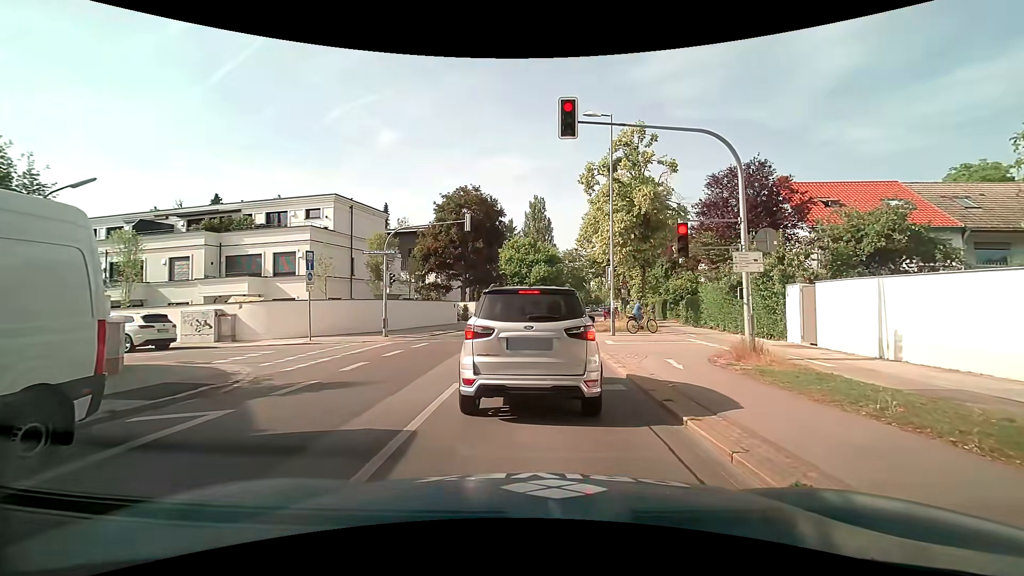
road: secondary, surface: asphalt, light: Day
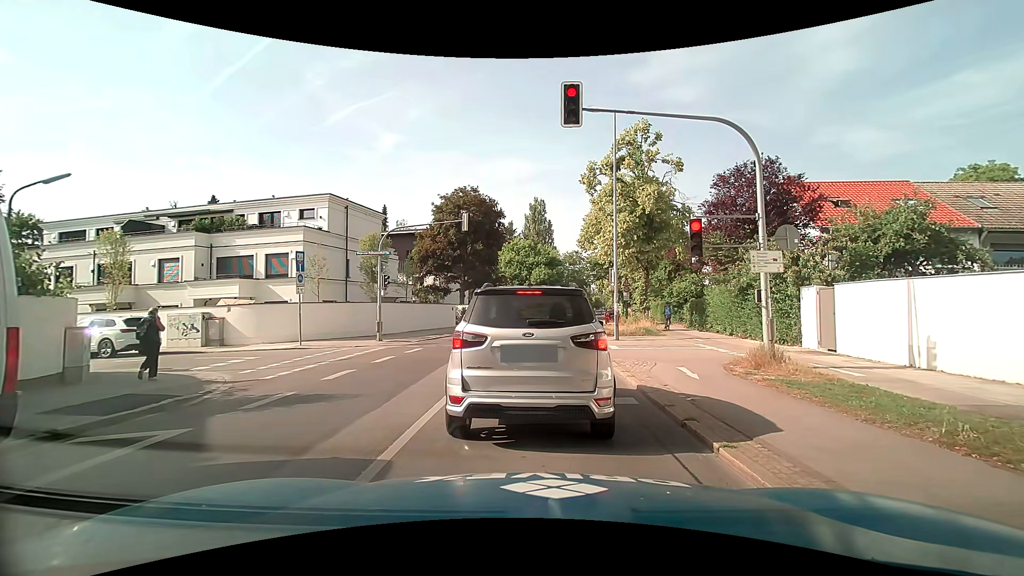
(0.0, +1.0) m; 0°
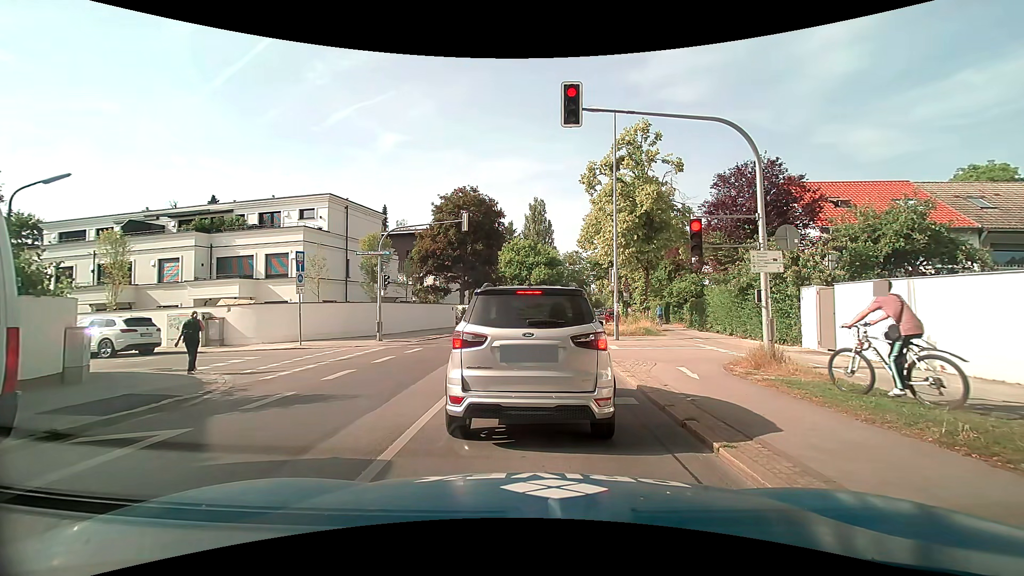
(0.0, 0.0) m; 0°
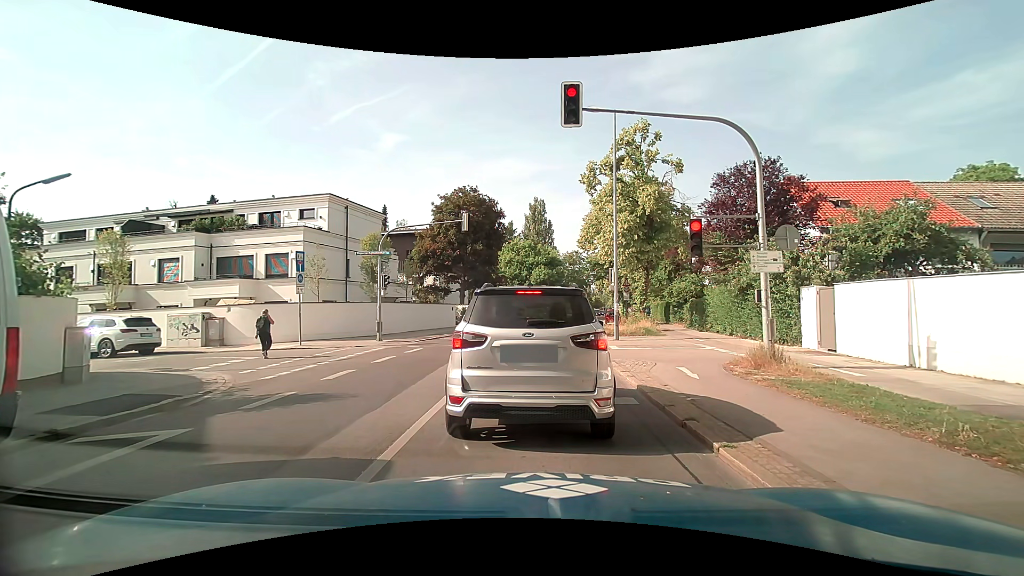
(0.0, 0.0) m; 0°
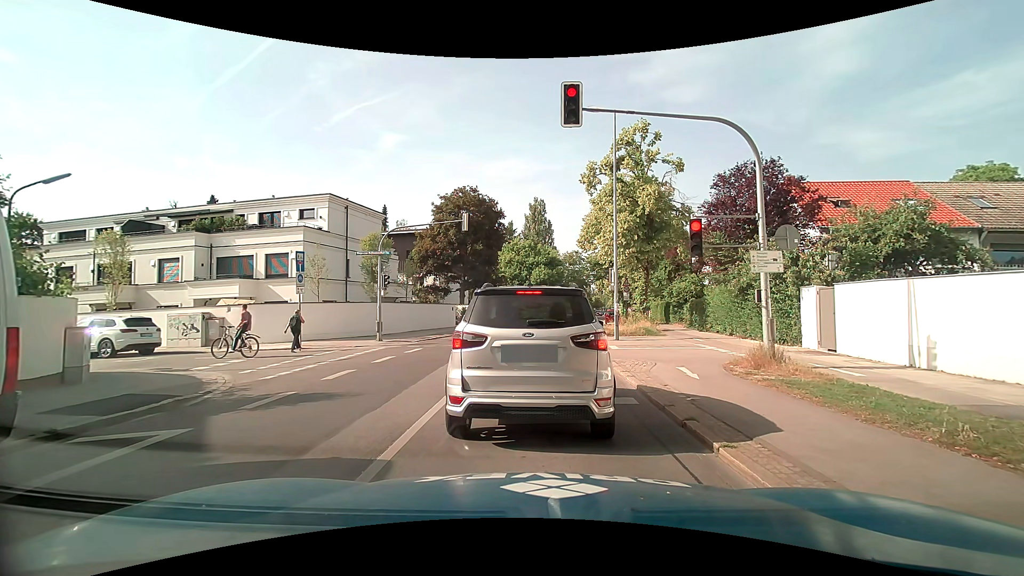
(0.0, 0.0) m; 0°
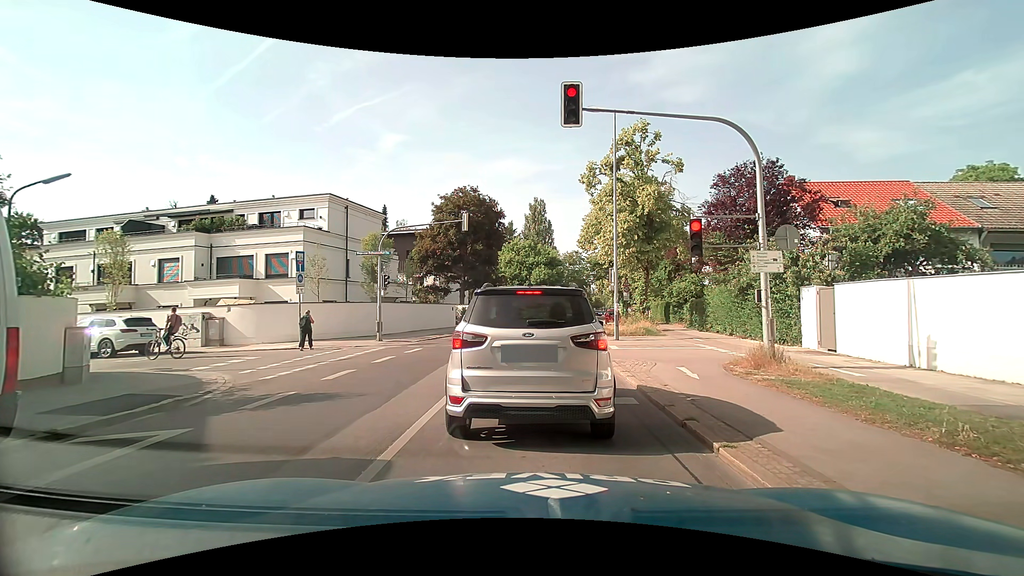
(0.0, 0.0) m; 0°
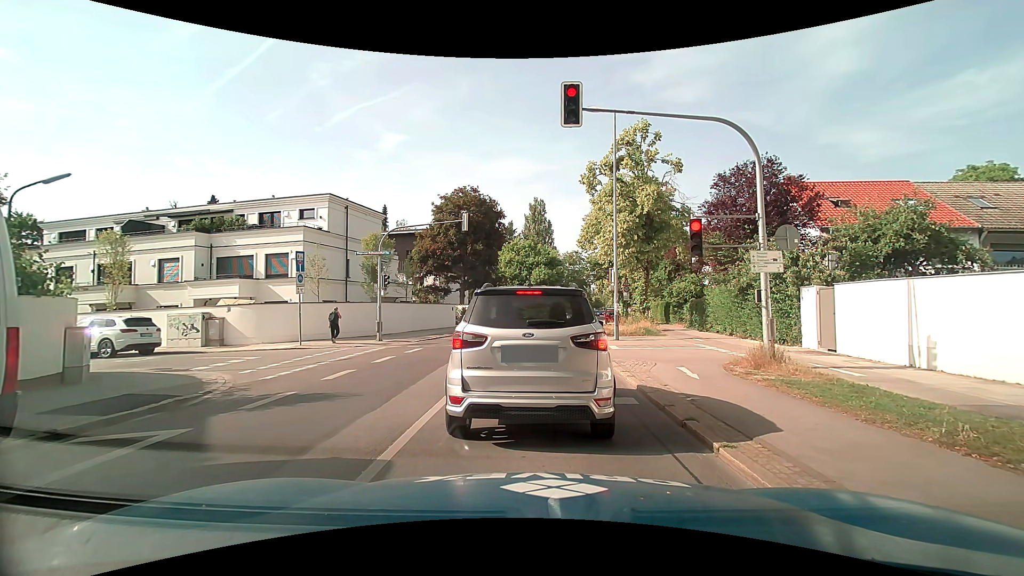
(0.0, 0.0) m; 0°
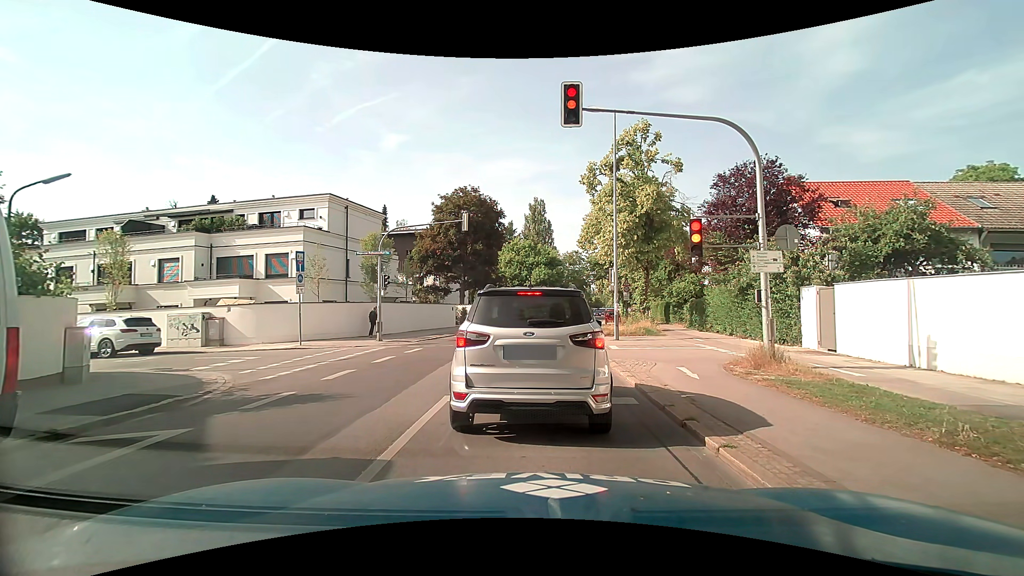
(0.0, 0.0) m; 0°
(0, +10) (+1, +20) (+2, +30) (+3, +40) (+5, +50) (+6, +60) (+8, +69) (+9, +79) (+11, +89) (+13, +99) m
